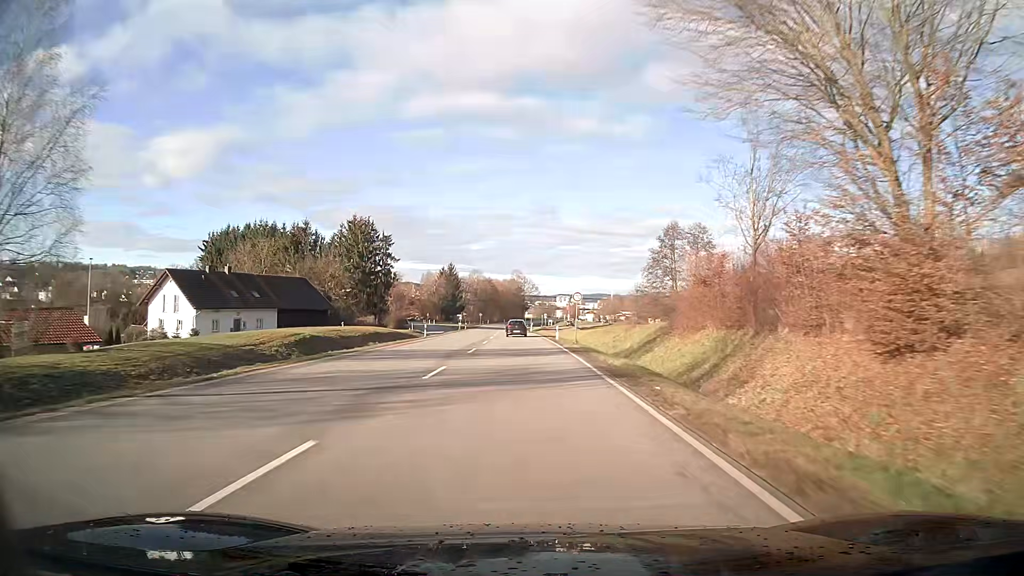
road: primary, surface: asphalt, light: Day
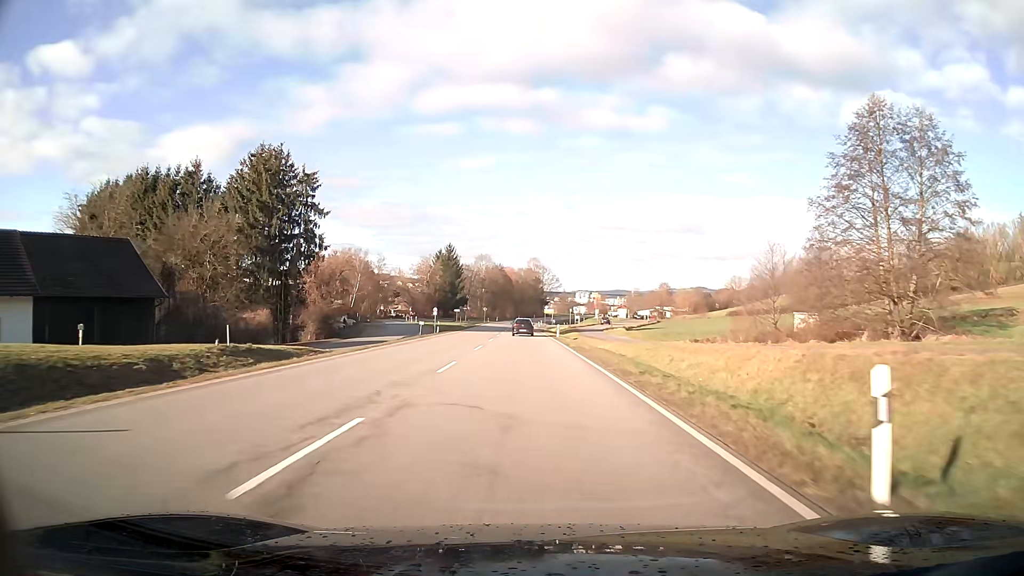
(-0.8, +46.2) m; -2°
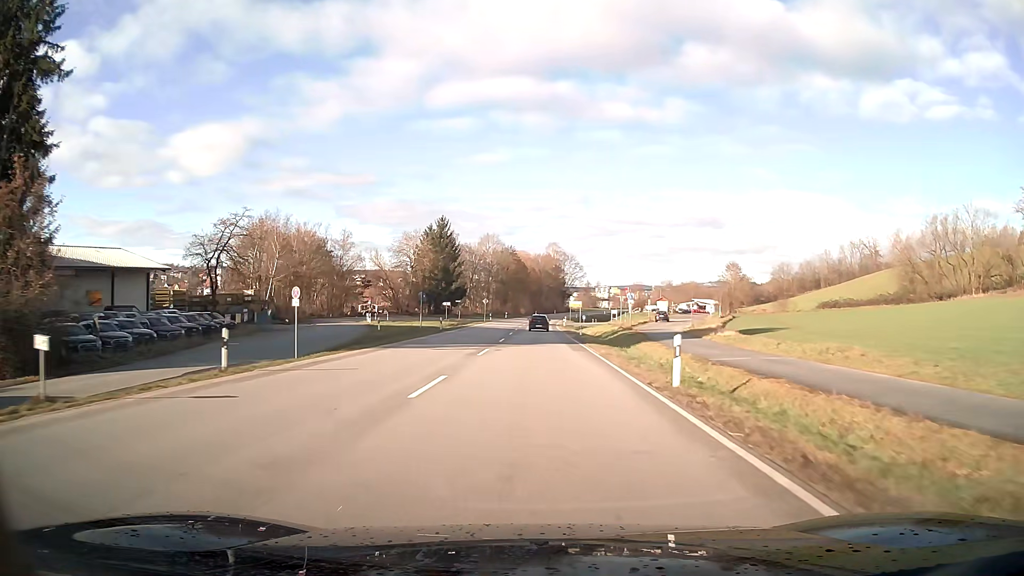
(-0.5, +41.3) m; -1°
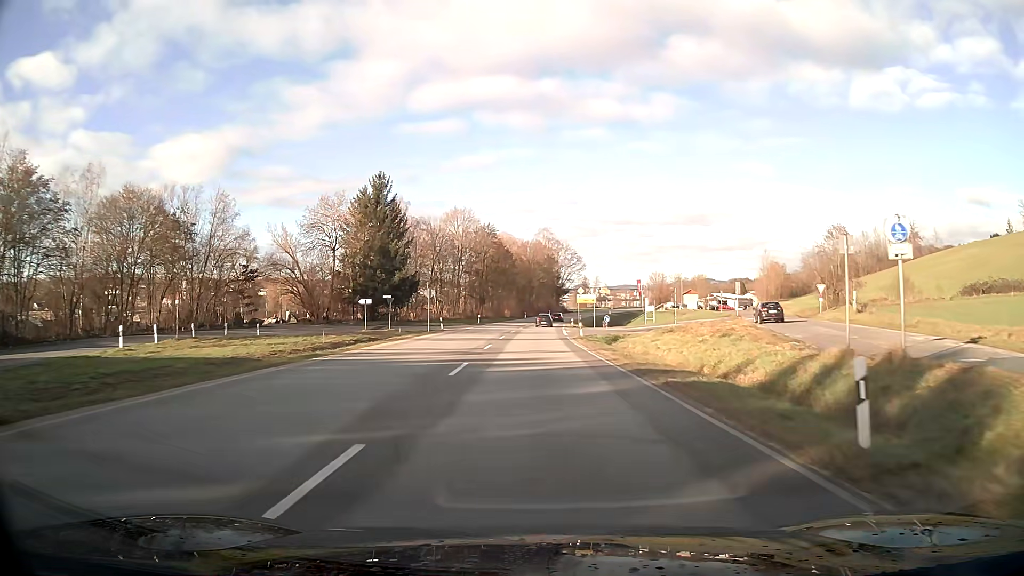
(+0.2, +43.5) m; +1°
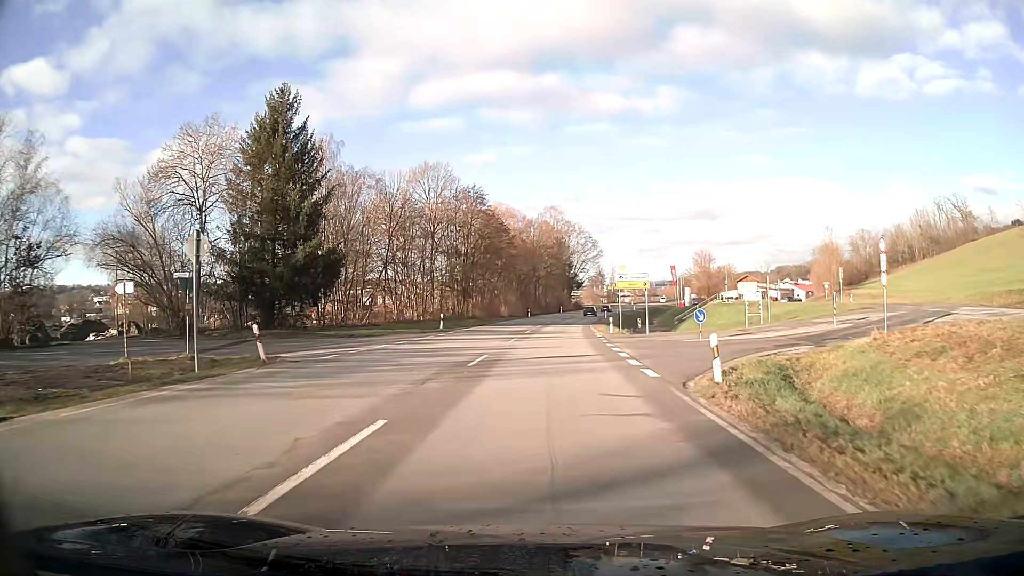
(-0.1, +34.1) m; -1°
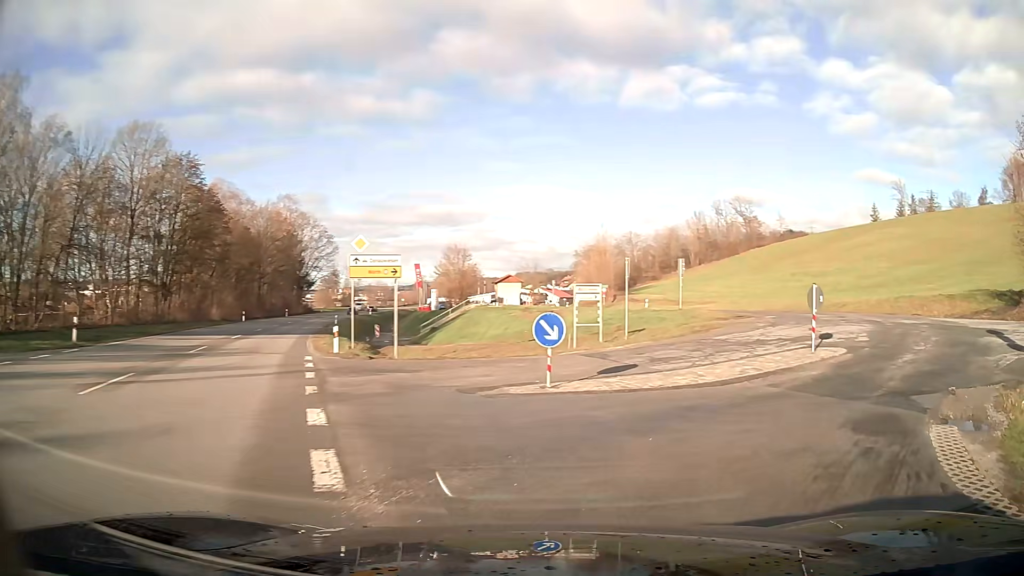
(+2.6, +17.0) m; +28°
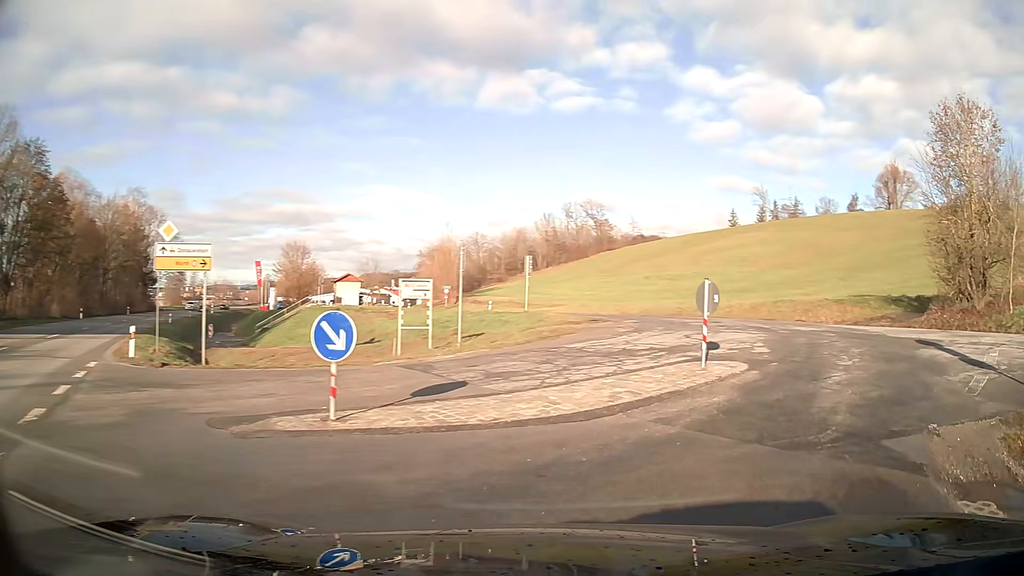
(+0.4, +3.7) m; +14°
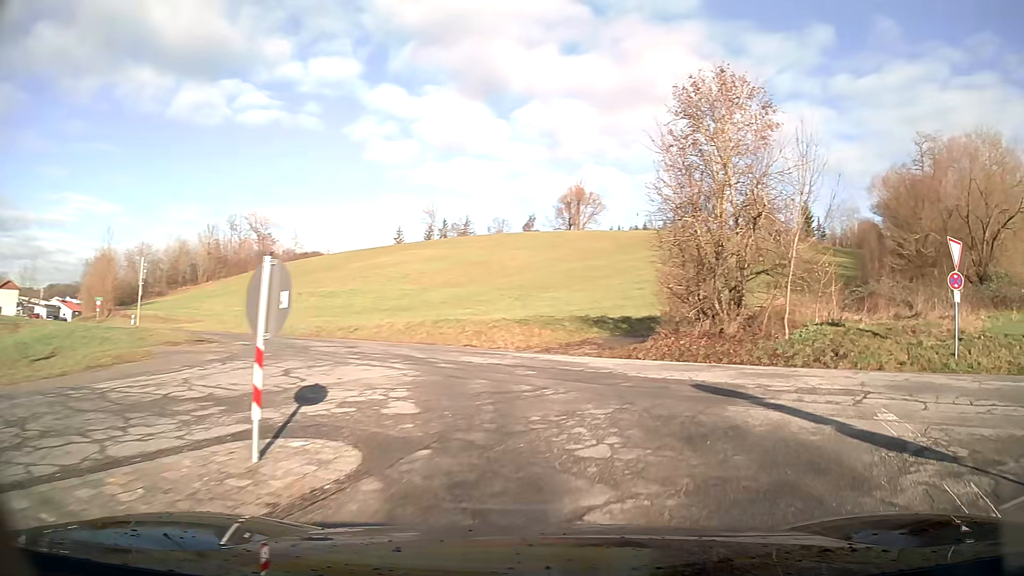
(+1.5, +6.8) m; +25°
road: tertiary
(0, +10) (-5, +19) (-12, +26) (-20, +32) (-28, +38) (-36, +44) (-44, +50) (-52, +56) (-60, +62) (-68, +68) m
